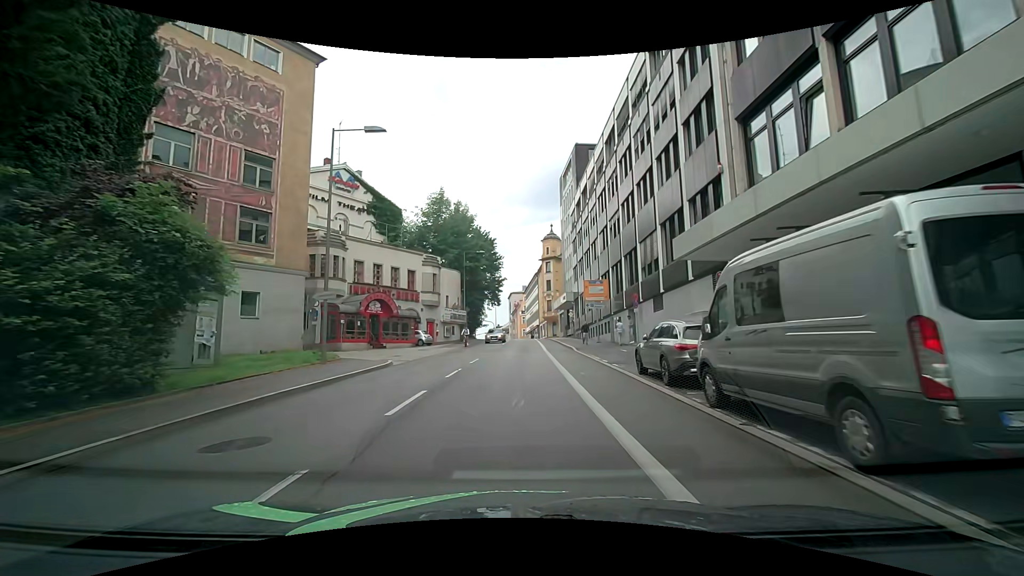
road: tertiary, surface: asphalt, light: Day
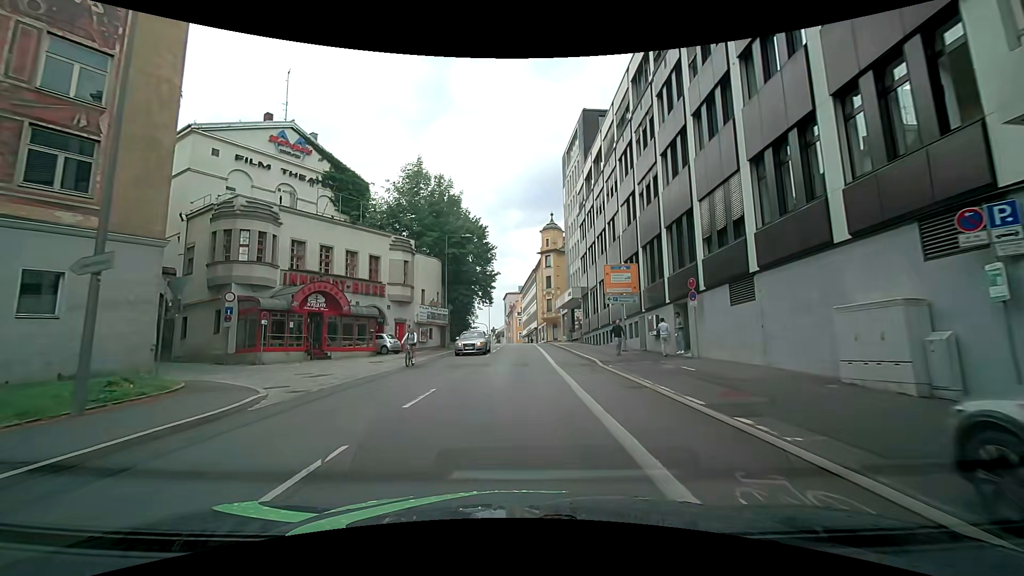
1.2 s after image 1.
(+0.1, +11.0) m; 0°
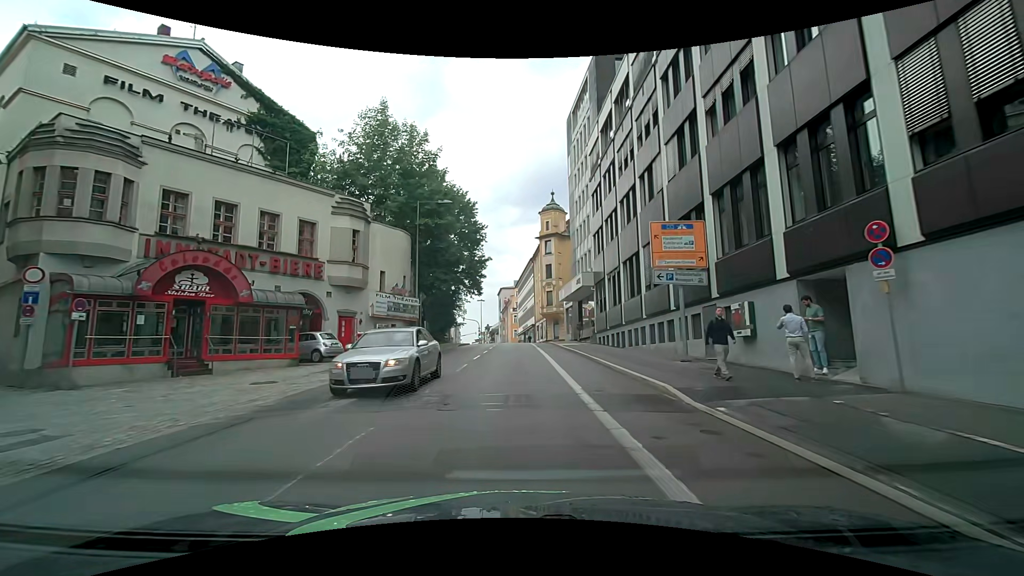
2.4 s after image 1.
(+0.2, +11.0) m; +1°
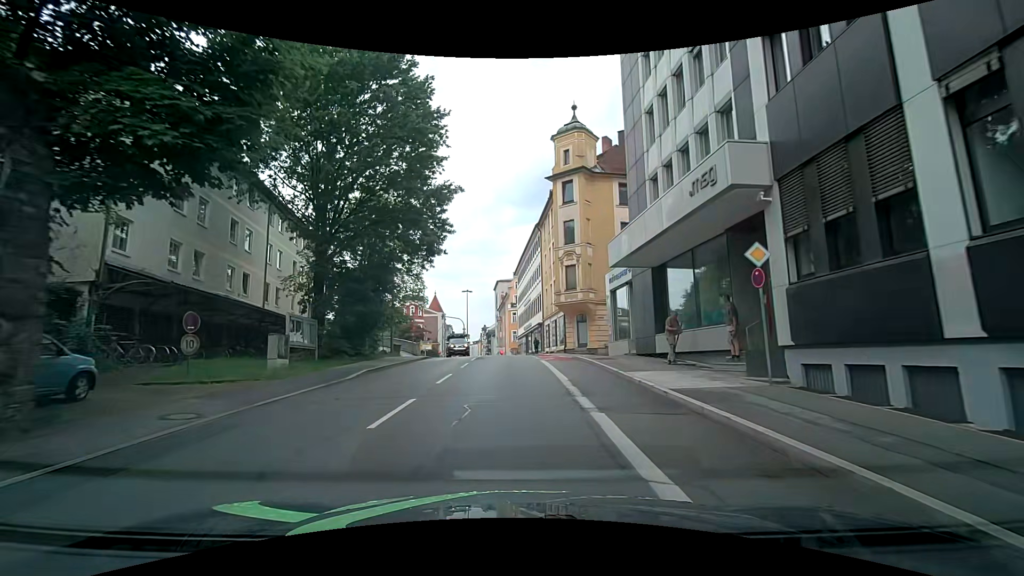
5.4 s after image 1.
(+0.8, +27.2) m; 0°
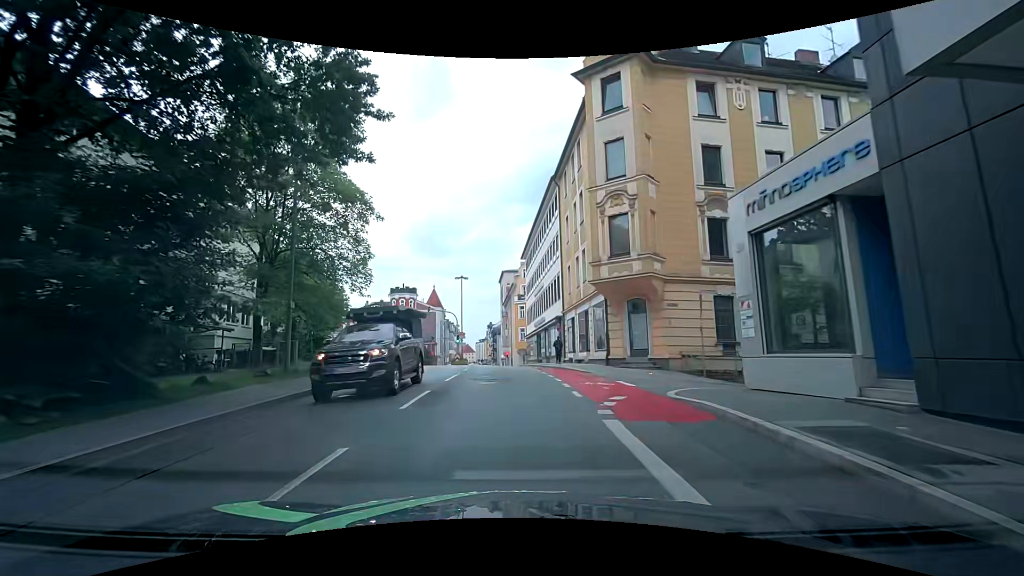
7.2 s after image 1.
(+0.1, +16.1) m; 0°
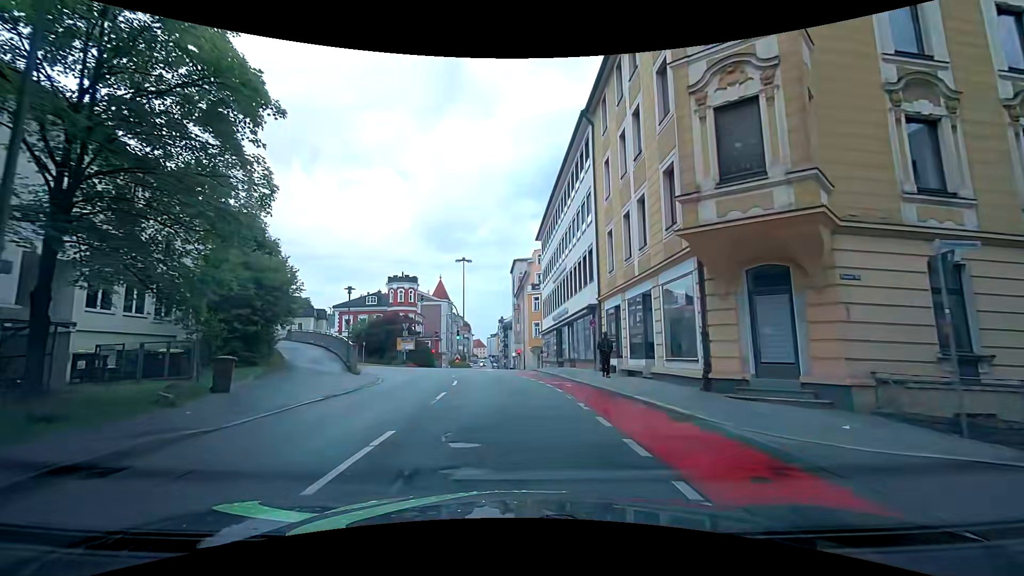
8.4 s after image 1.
(-0.3, +10.7) m; -2°
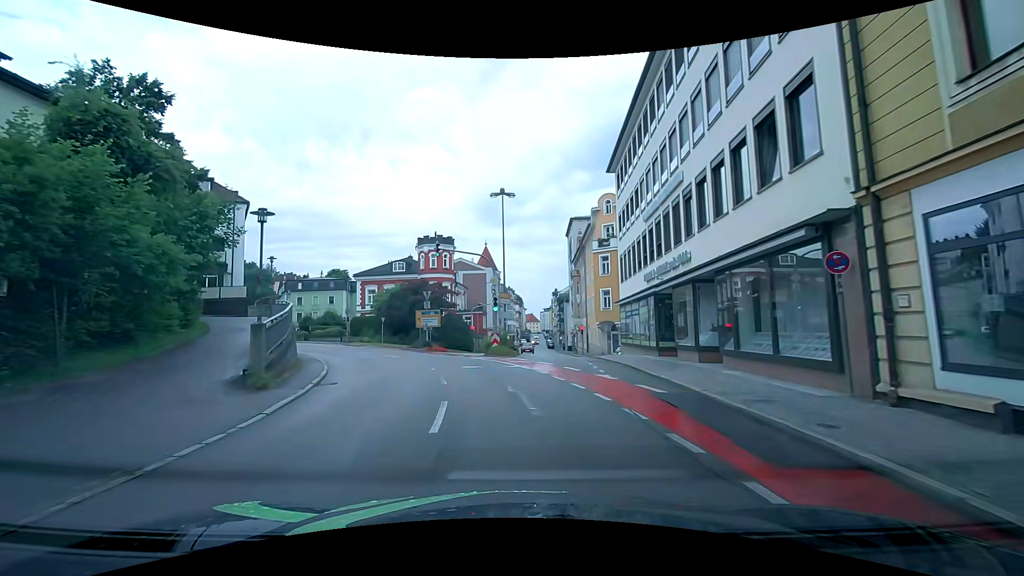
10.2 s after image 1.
(-0.6, +16.0) m; -6°
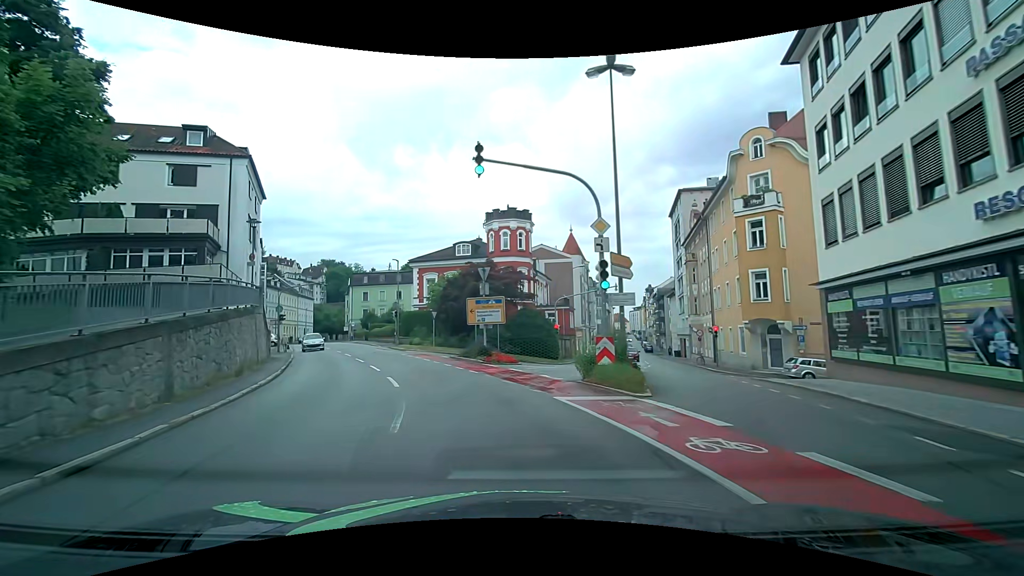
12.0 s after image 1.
(-1.0, +15.1) m; -9°
(-1, +10) (-3, +20) (-7, +29) (-11, +38) (-15, +47) (-19, +56) (-23, +65) (-28, +74) (-32, +84) (-36, +93) m
